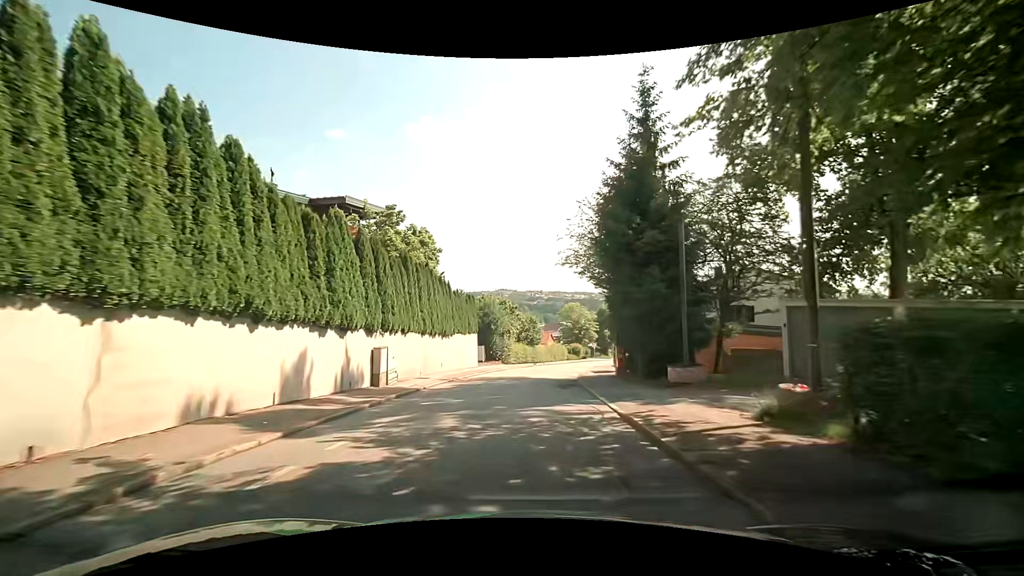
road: residential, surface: asphalt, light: Day
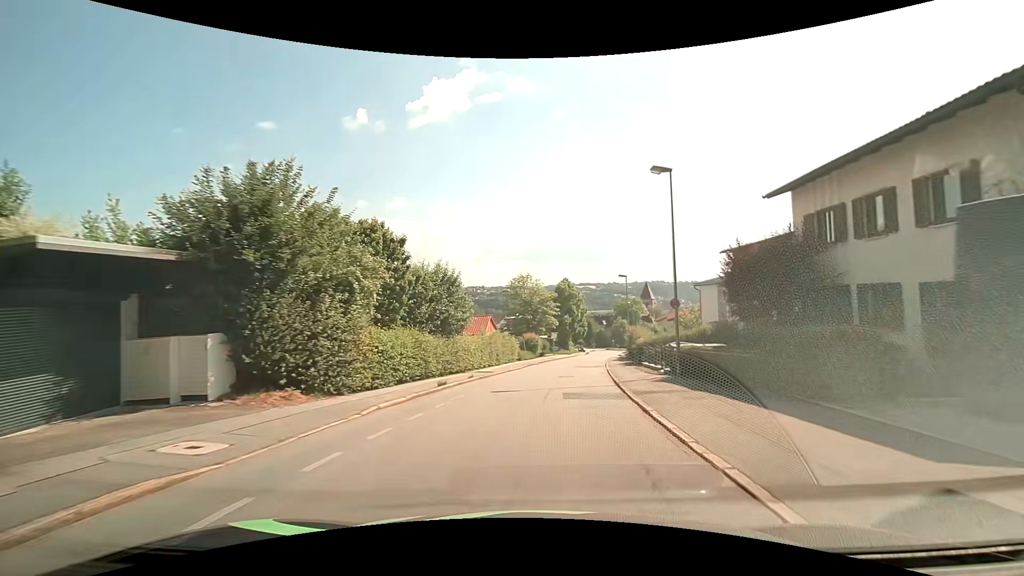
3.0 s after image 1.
(+1.2, +33.0) m; +7°
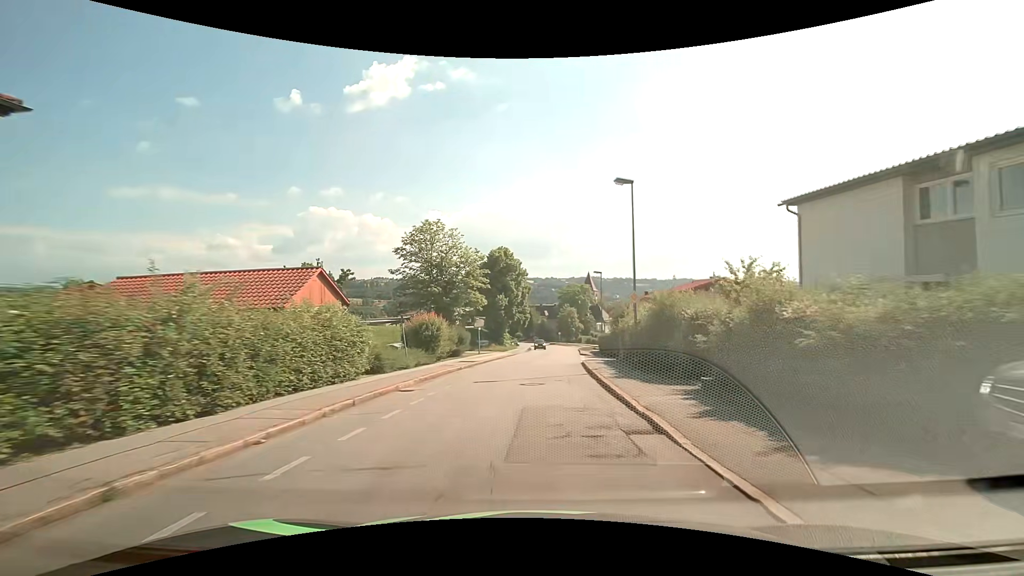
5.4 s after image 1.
(+1.9, +28.1) m; +7°
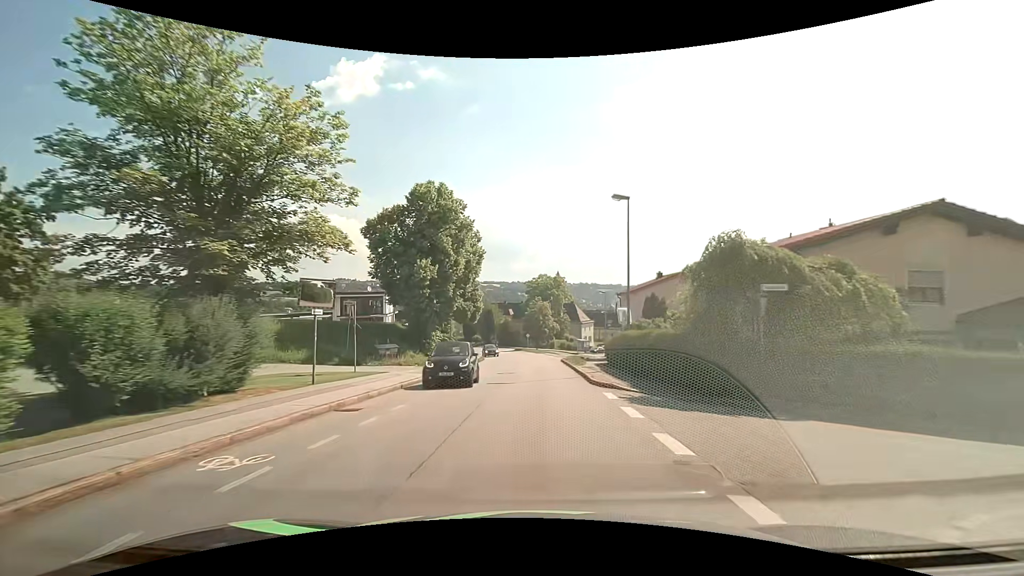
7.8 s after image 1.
(+0.9, +27.9) m; +4°
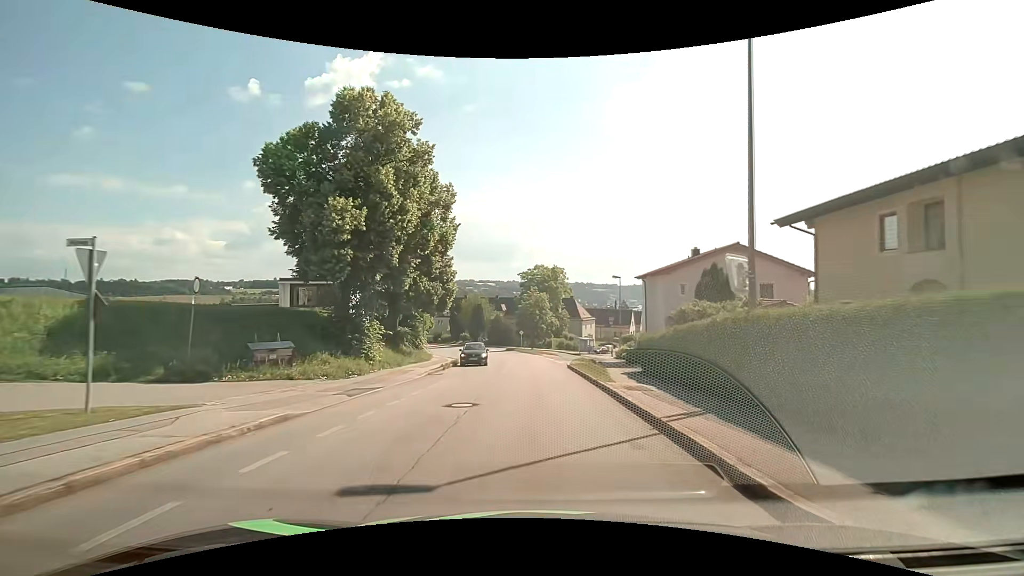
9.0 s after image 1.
(+0.1, +13.3) m; +1°
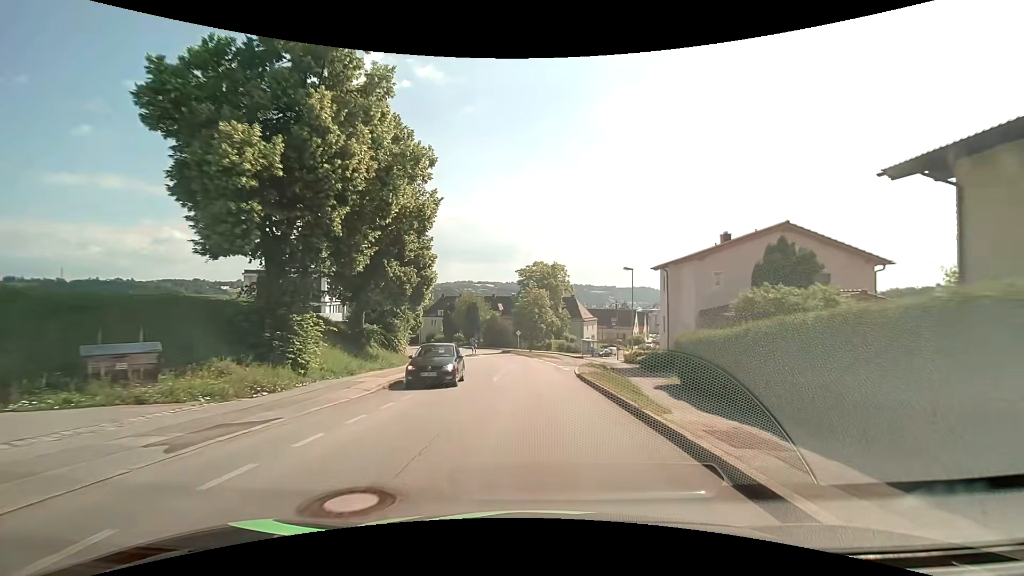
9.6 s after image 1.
(0.0, +6.6) m; 0°
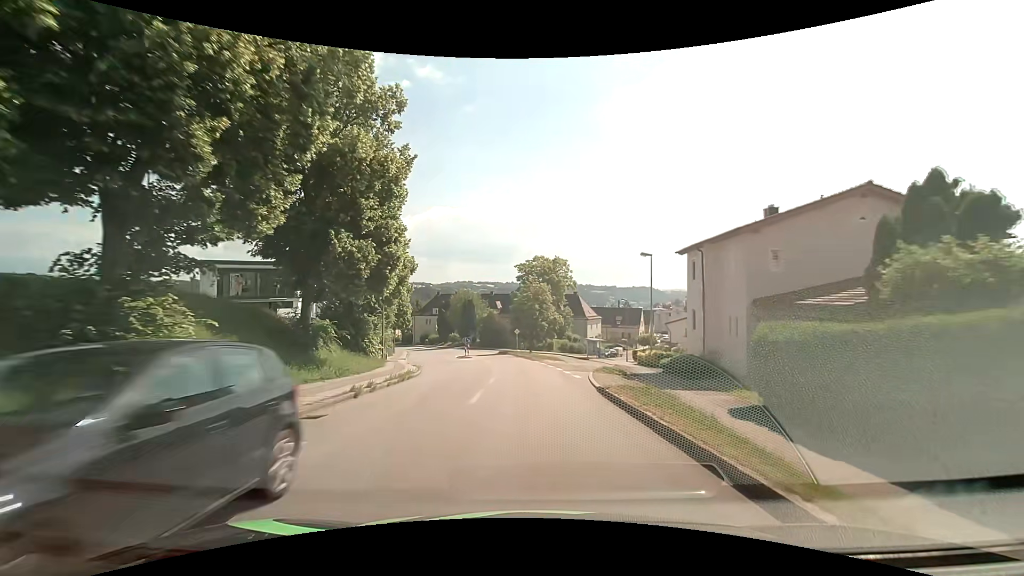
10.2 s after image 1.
(0.0, +6.5) m; 0°
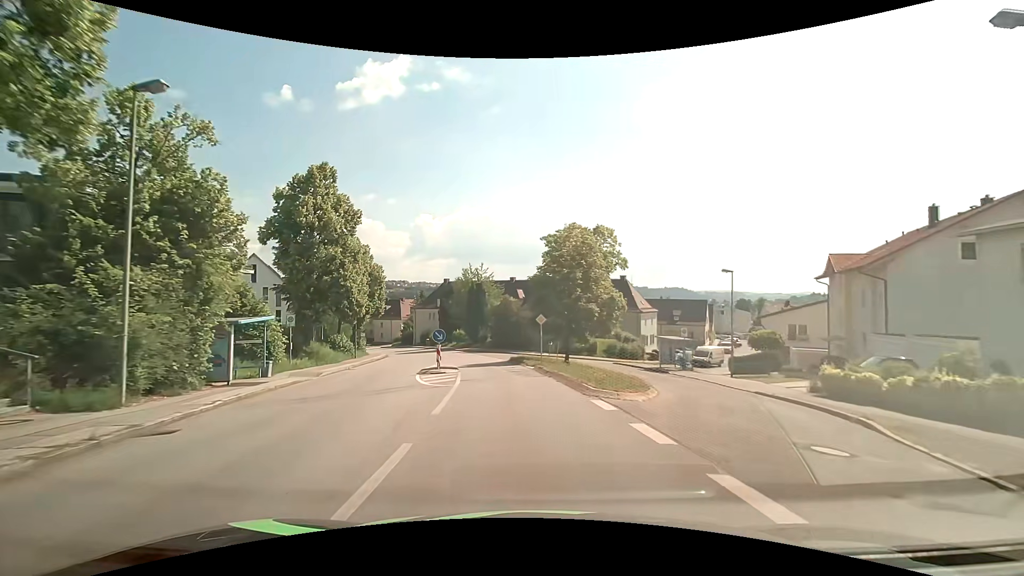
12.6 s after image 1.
(-0.3, +25.4) m; -3°
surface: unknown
(0, +10) (-1, +20) (-3, +30) (-5, +40) (-8, +49) (-11, +59) (-14, +68) (-19, +77) (-23, +86) (-29, +94) m
